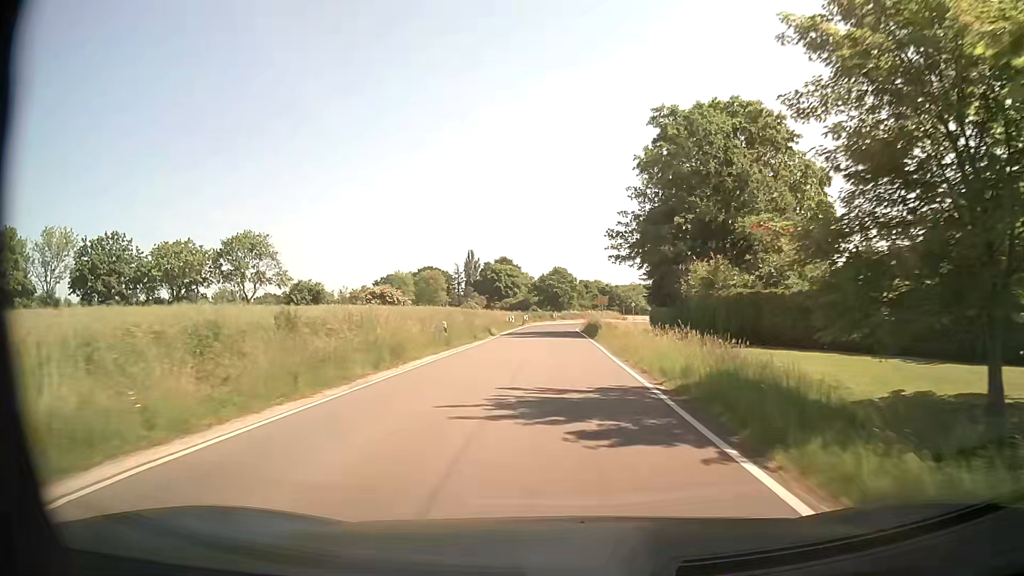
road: secondary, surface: asphalt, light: Day
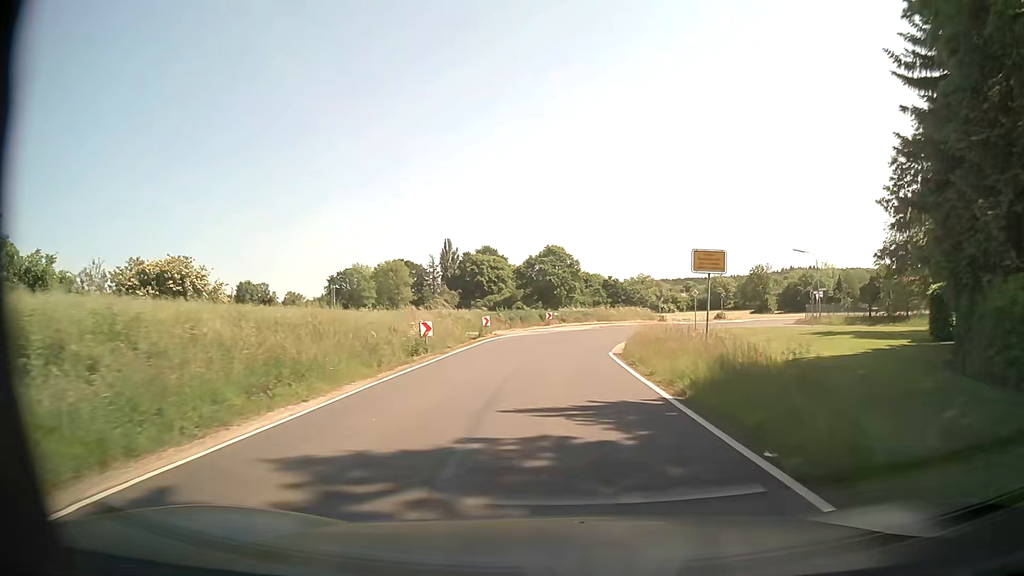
(-0.7, +44.7) m; 0°
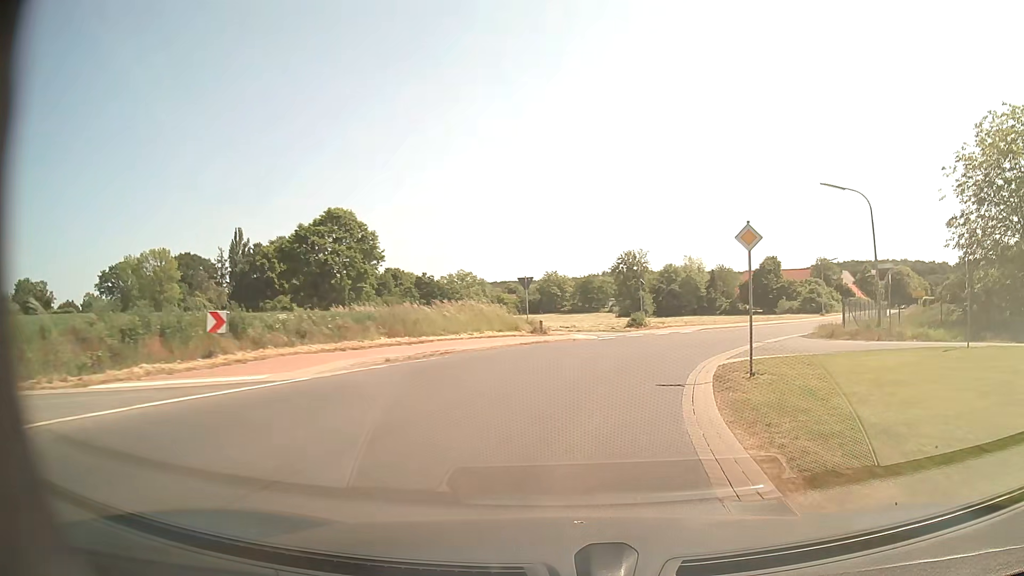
(+2.5, +38.0) m; +15°
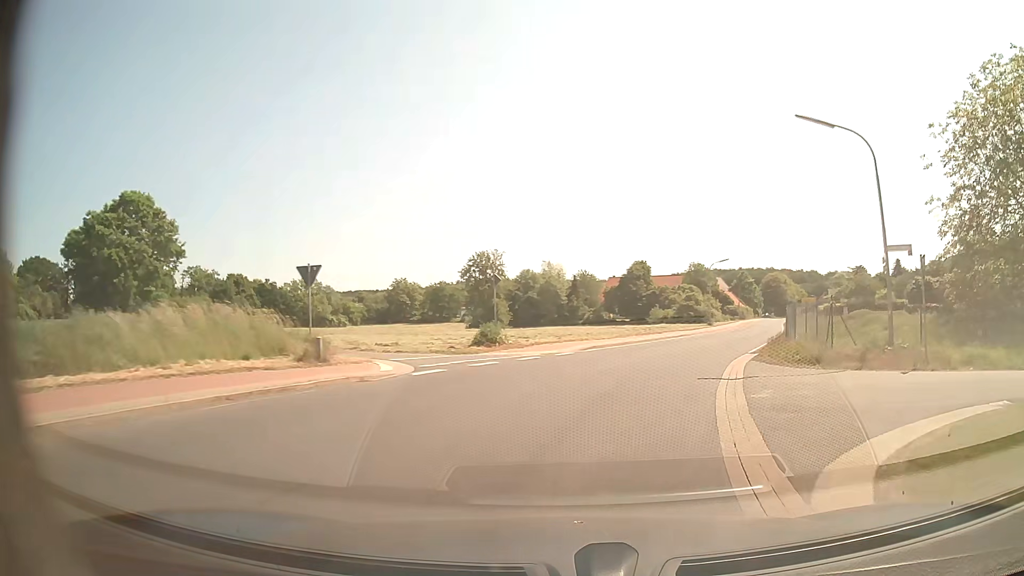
(+1.4, +13.5) m; +12°
(+1, +10) (+3, +20) (+7, +29) (+10, +38) (+14, +48) (+18, +57) (+21, +66) (+25, +76) (+28, +85) (+32, +94) m
